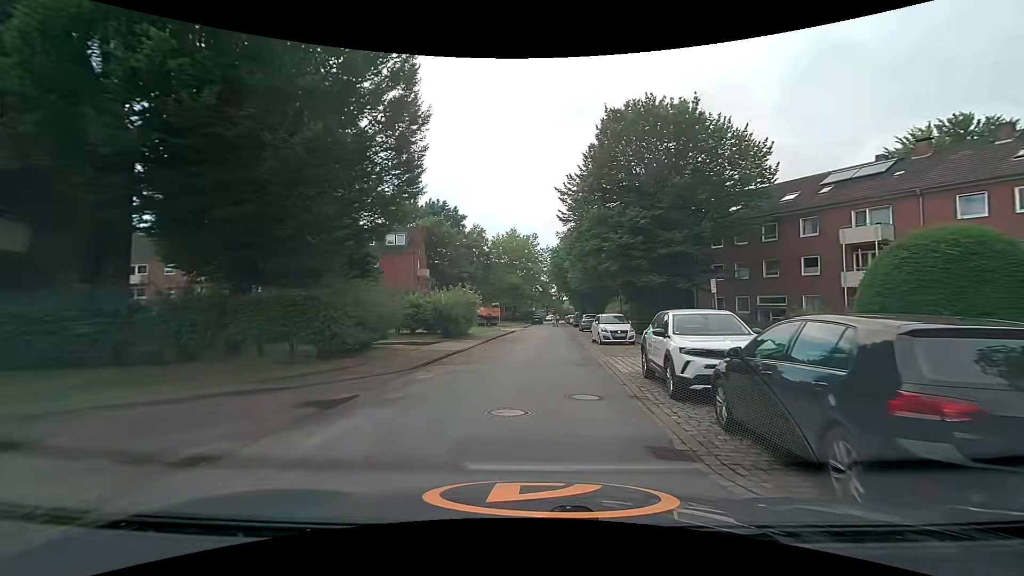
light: Day
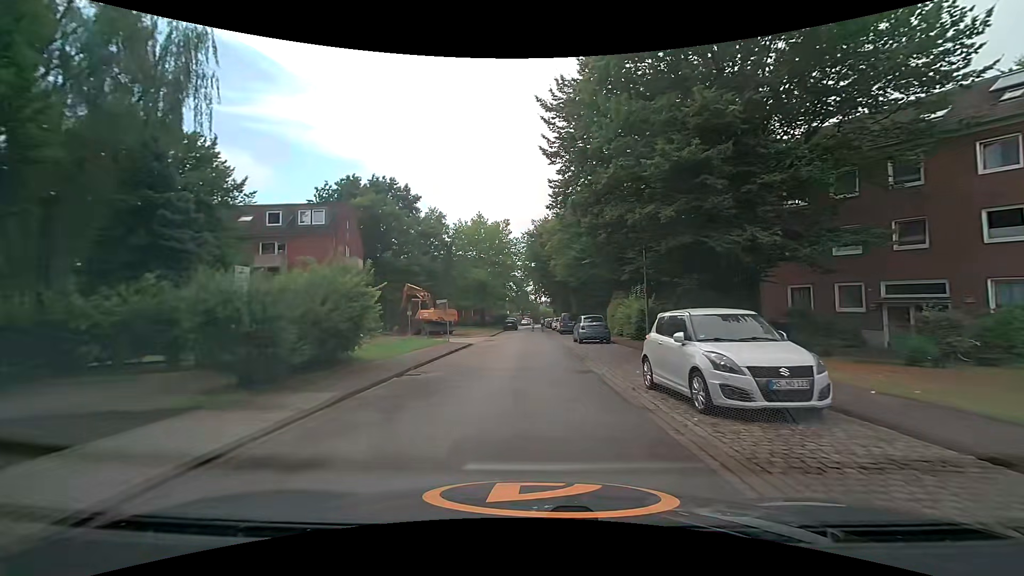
(+0.2, +17.2) m; +2°
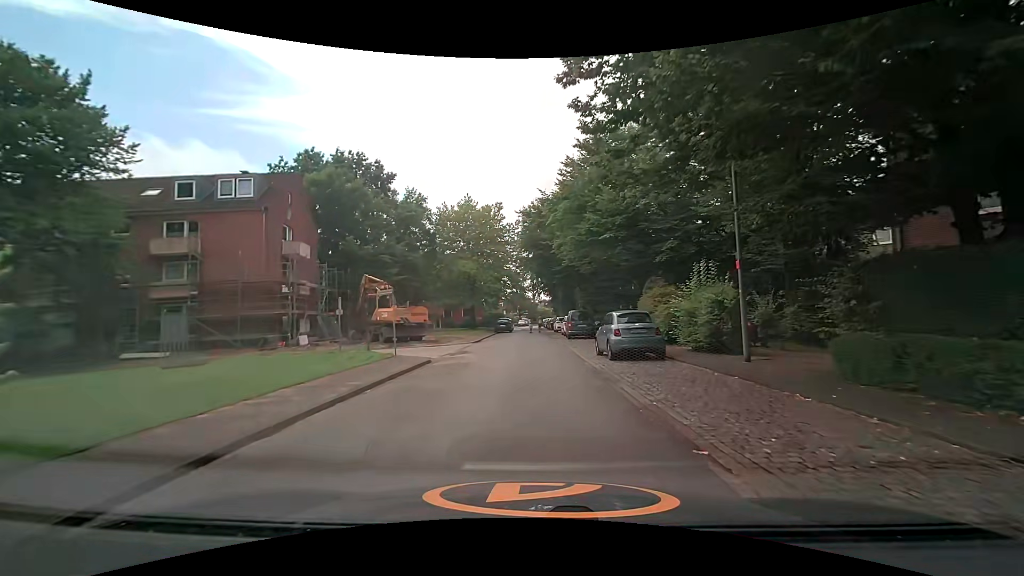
(+0.1, +11.3) m; 0°
